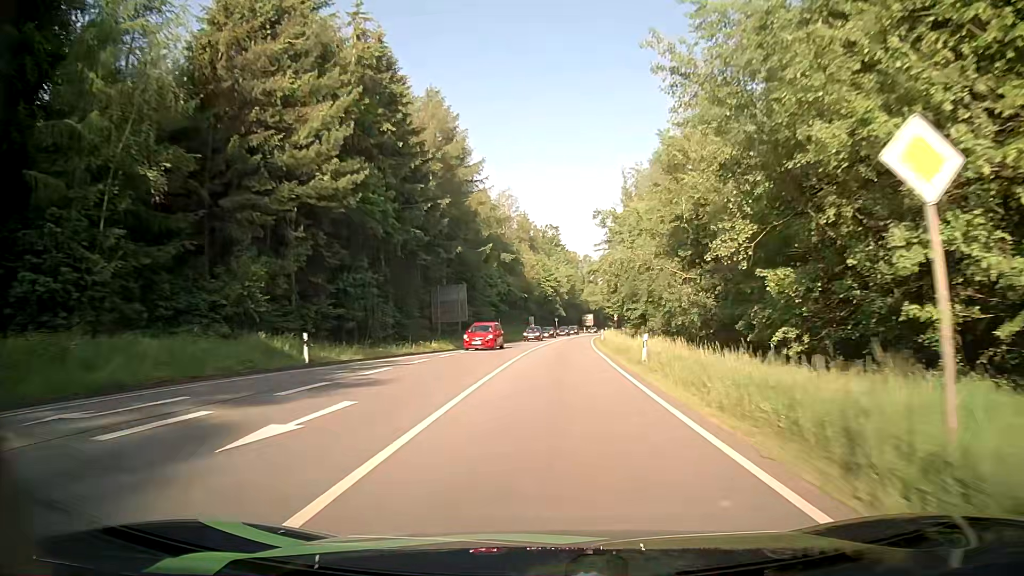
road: primary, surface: asphalt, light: Day
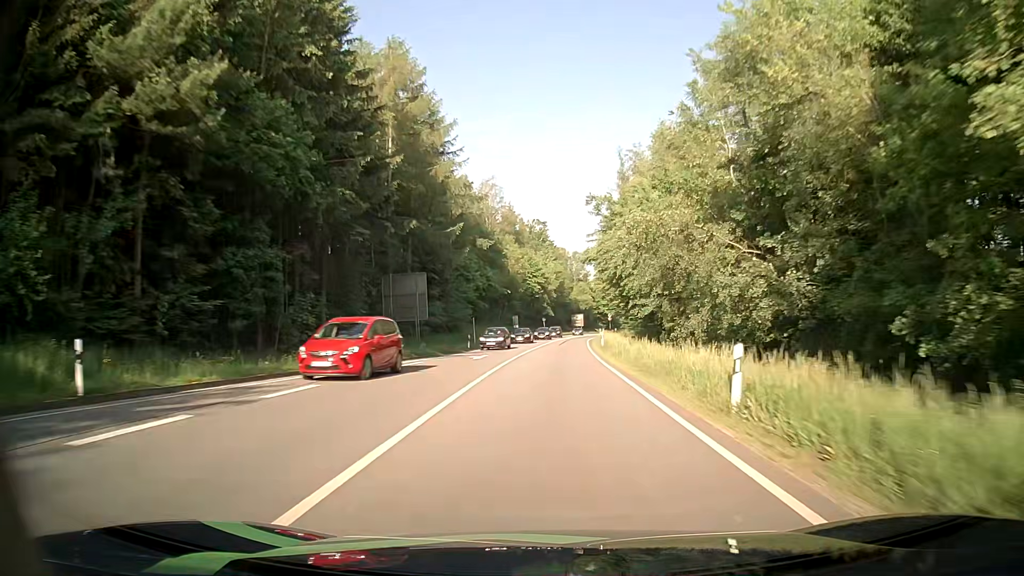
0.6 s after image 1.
(0.0, +12.4) m; +1°
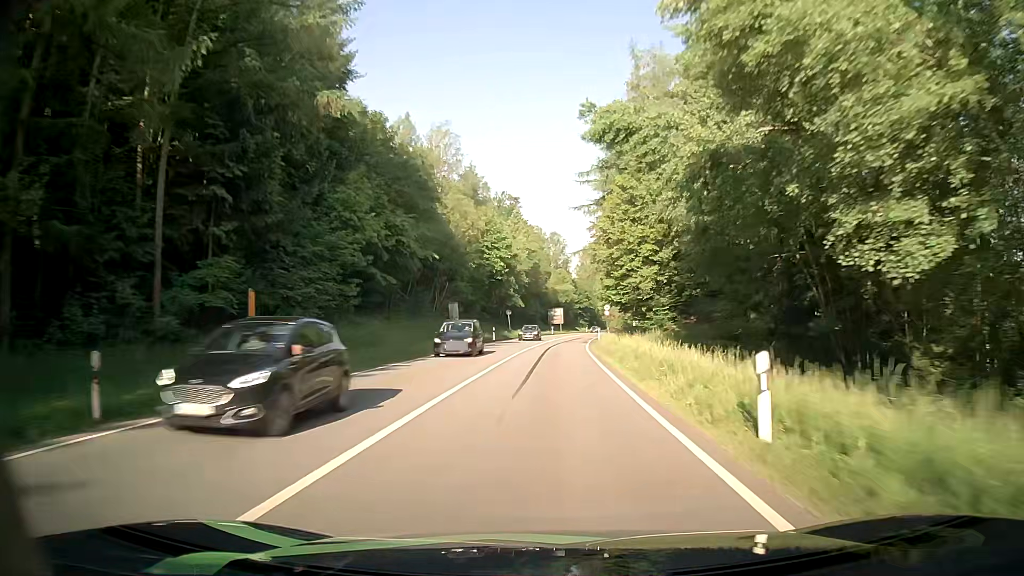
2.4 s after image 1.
(+0.6, +37.2) m; +2°
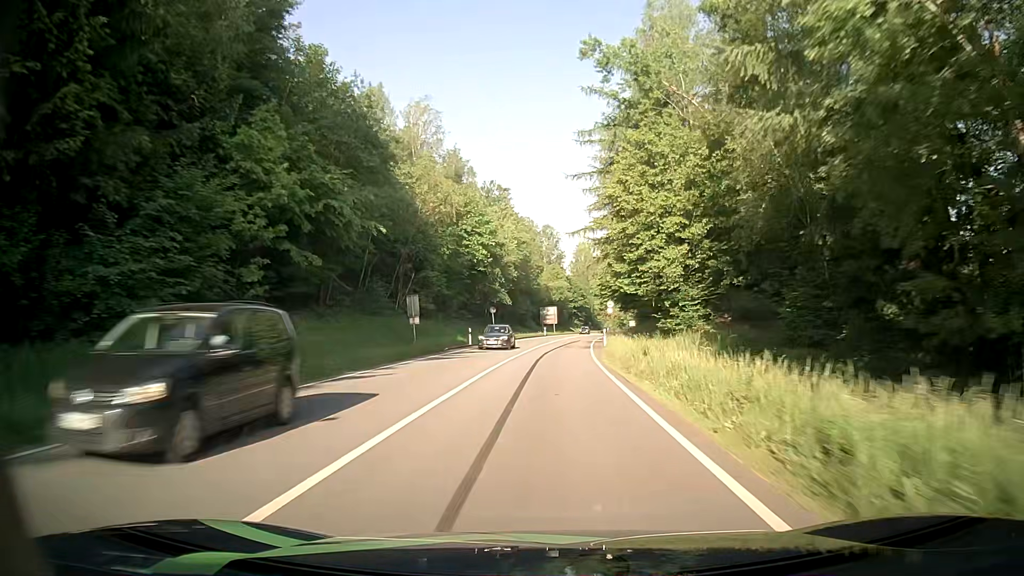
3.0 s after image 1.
(+0.1, +12.4) m; +2°
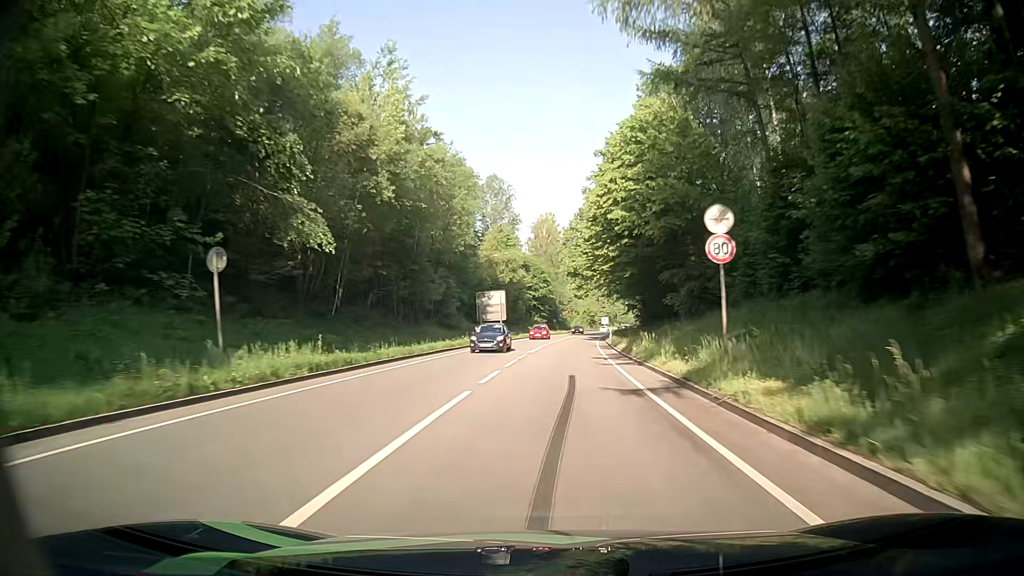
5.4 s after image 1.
(+0.6, +49.8) m; +2°
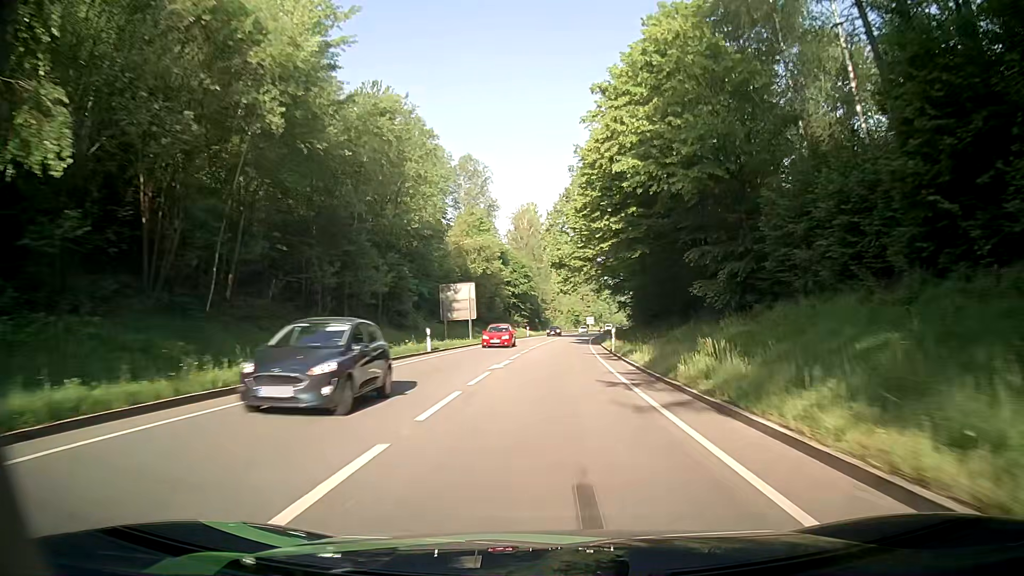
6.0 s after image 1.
(+0.1, +12.4) m; +1°
